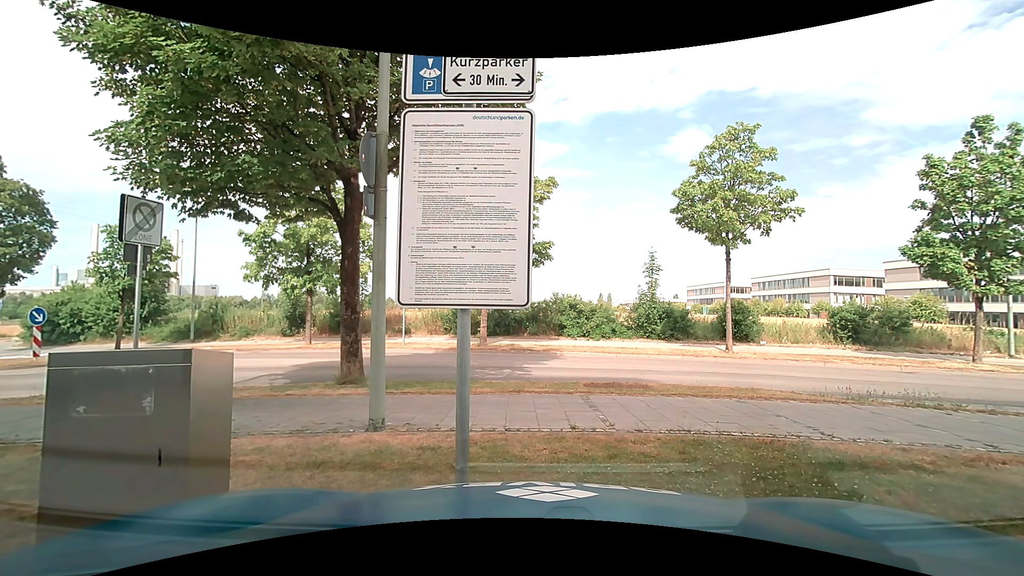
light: Day
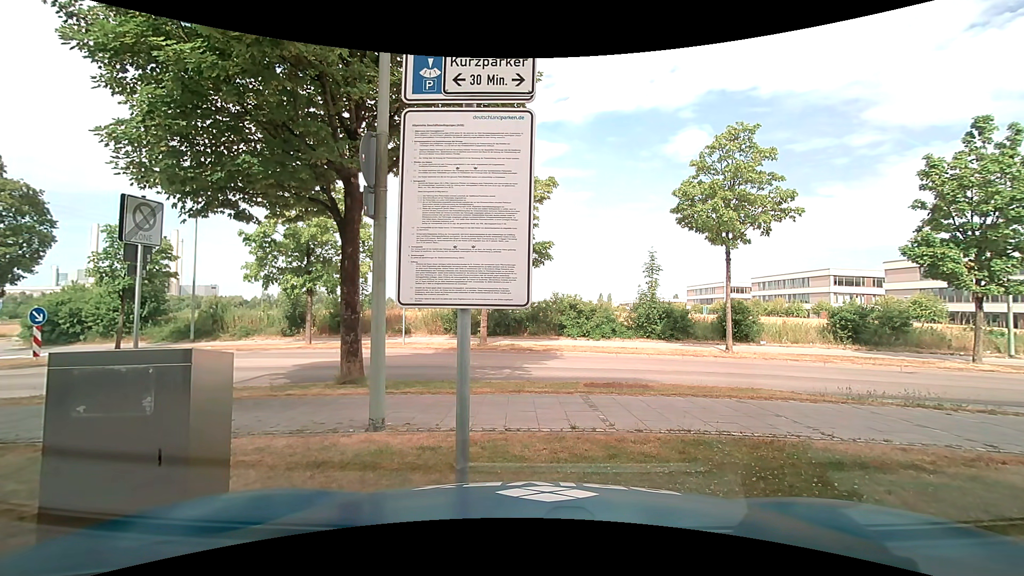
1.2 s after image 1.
(0.0, 0.0) m; 0°
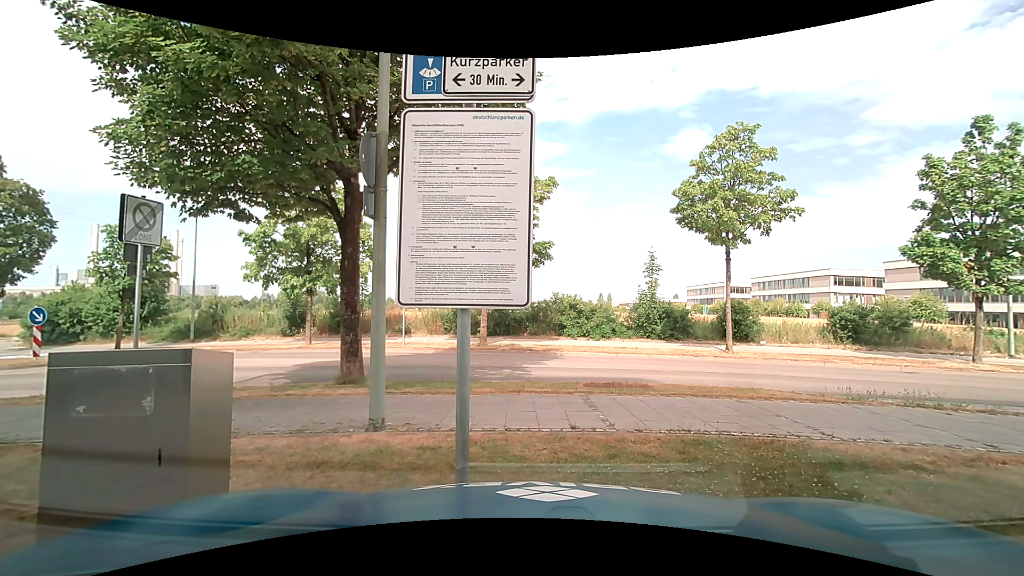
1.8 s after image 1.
(0.0, 0.0) m; 0°
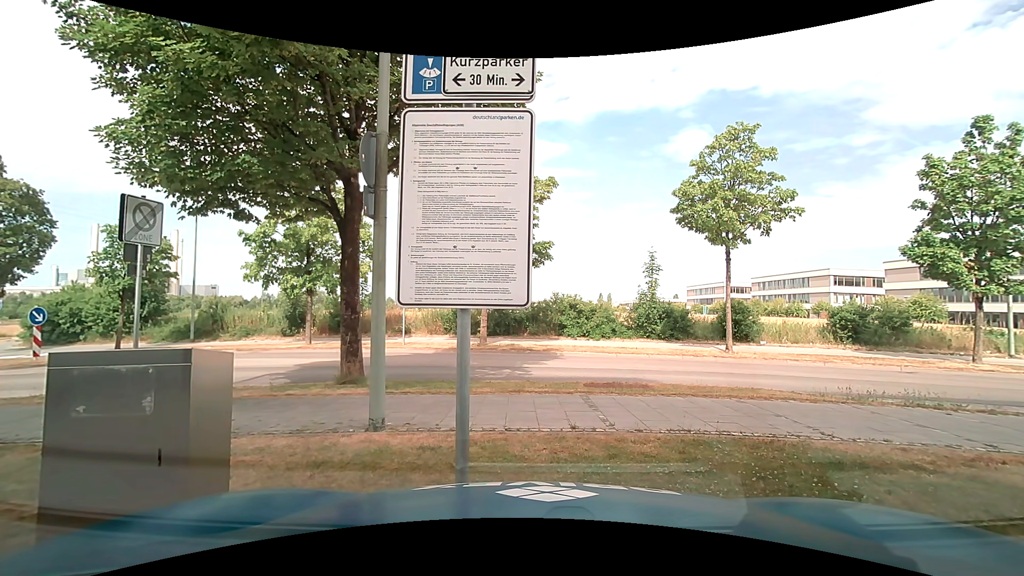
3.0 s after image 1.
(0.0, 0.0) m; 0°
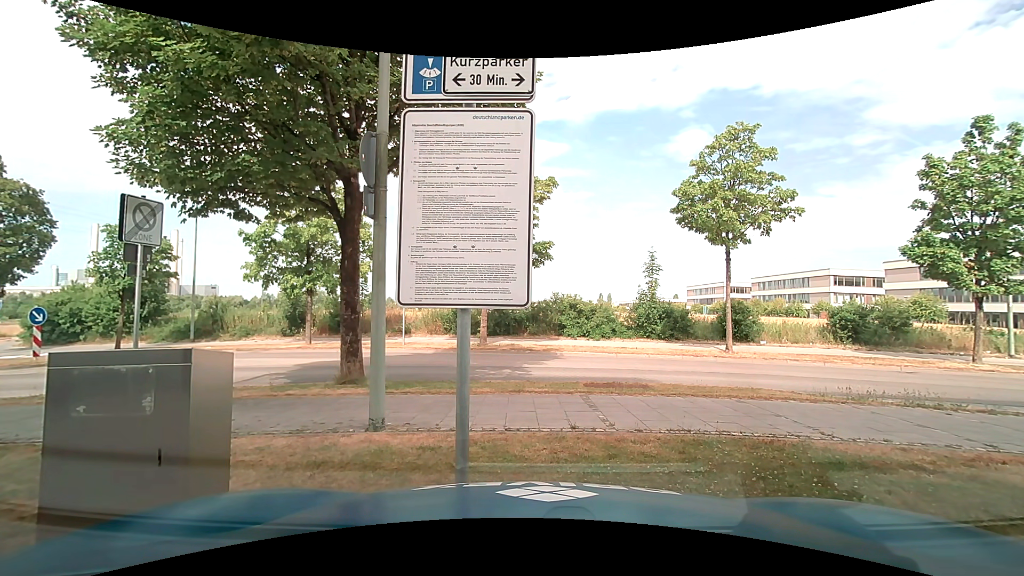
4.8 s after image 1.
(0.0, 0.0) m; 0°
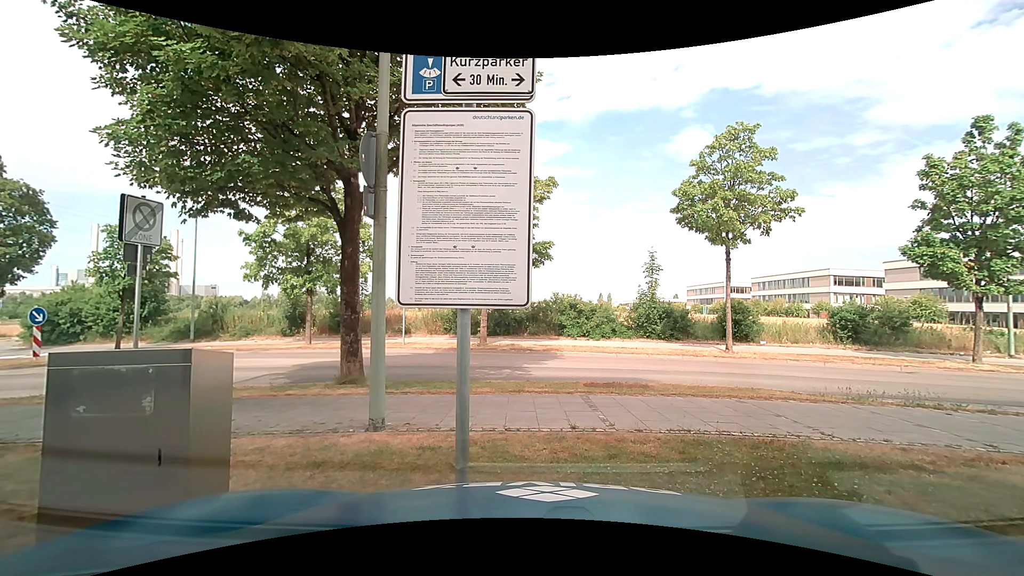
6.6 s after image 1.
(0.0, 0.0) m; 0°
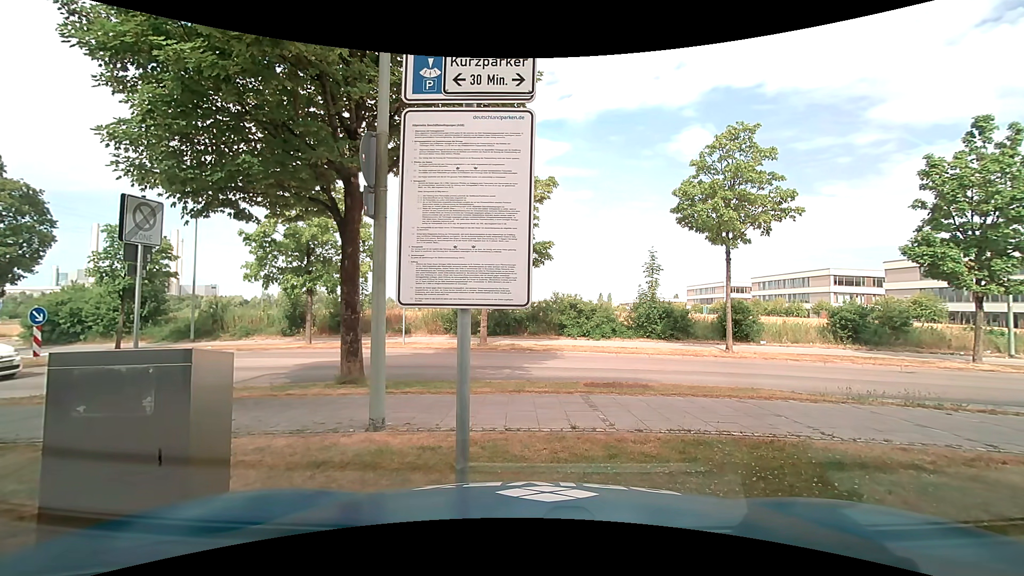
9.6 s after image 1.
(0.0, 0.0) m; 0°
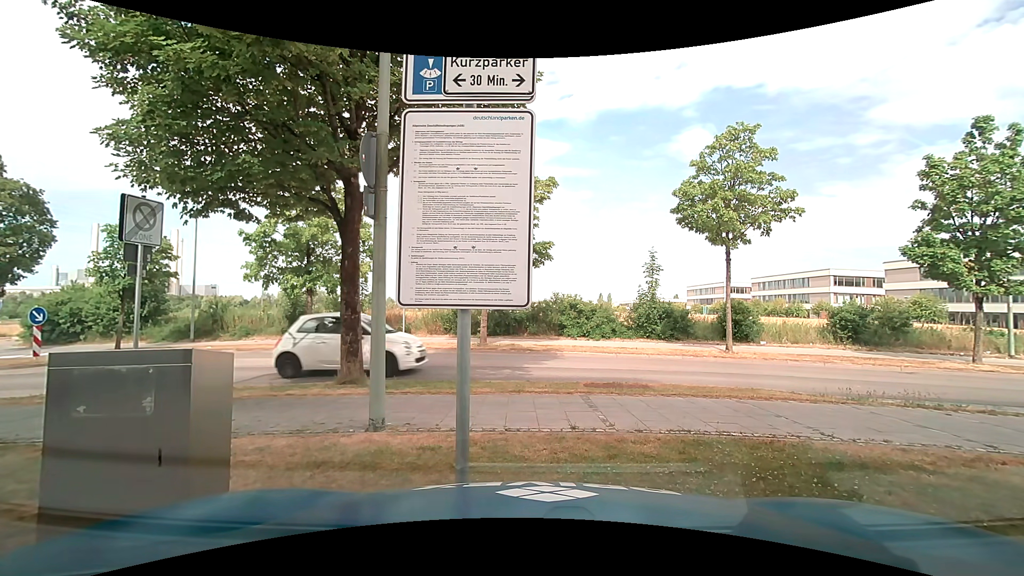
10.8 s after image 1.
(0.0, 0.0) m; 0°
